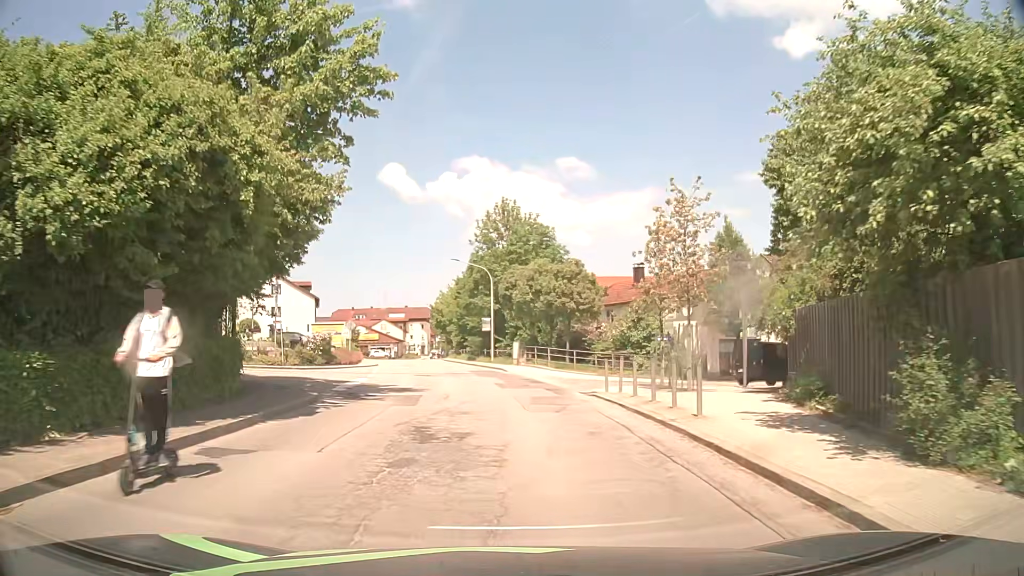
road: secondary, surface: asphalt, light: Day
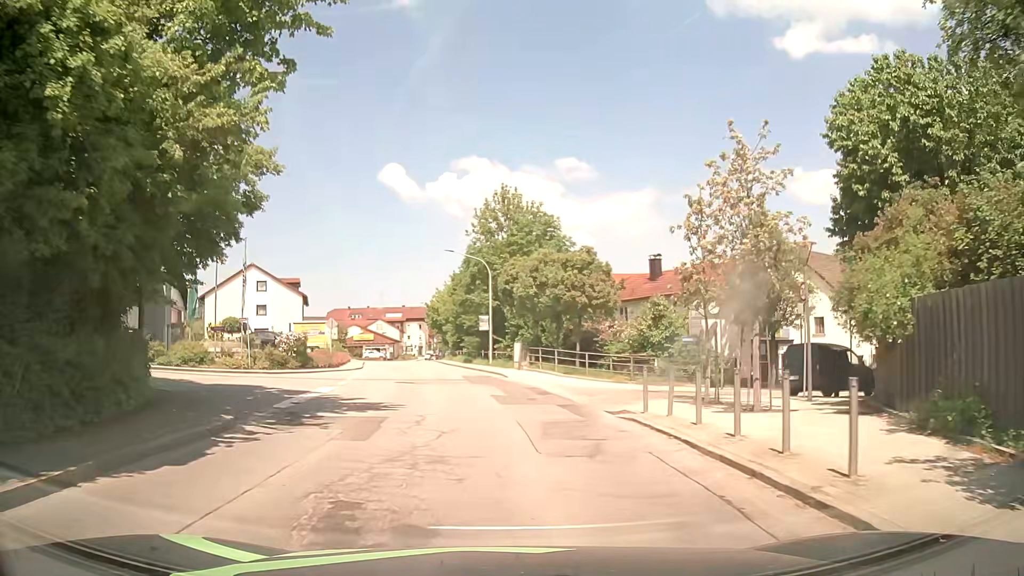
(0.0, +5.1) m; 0°
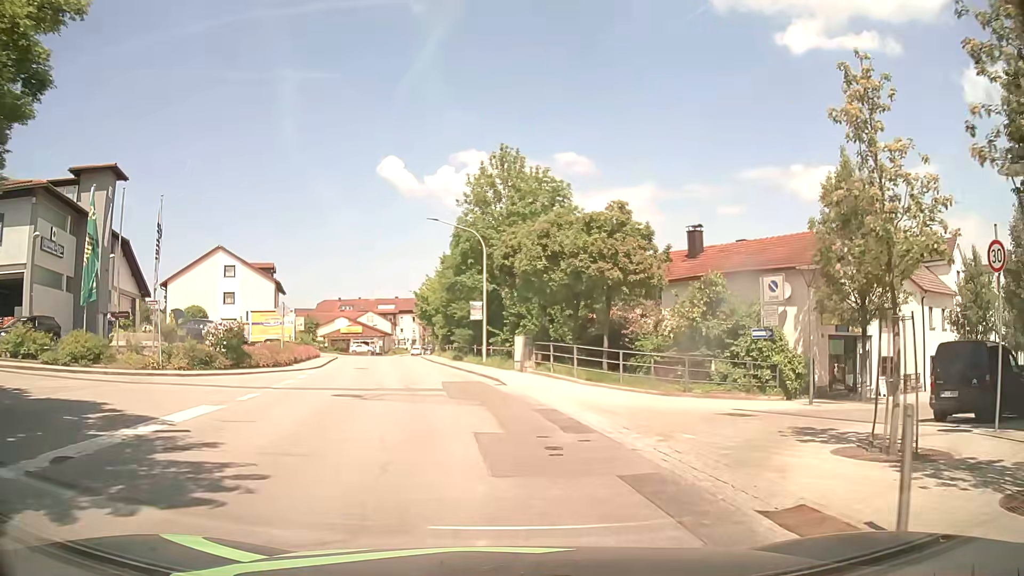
(0.0, +8.8) m; 0°
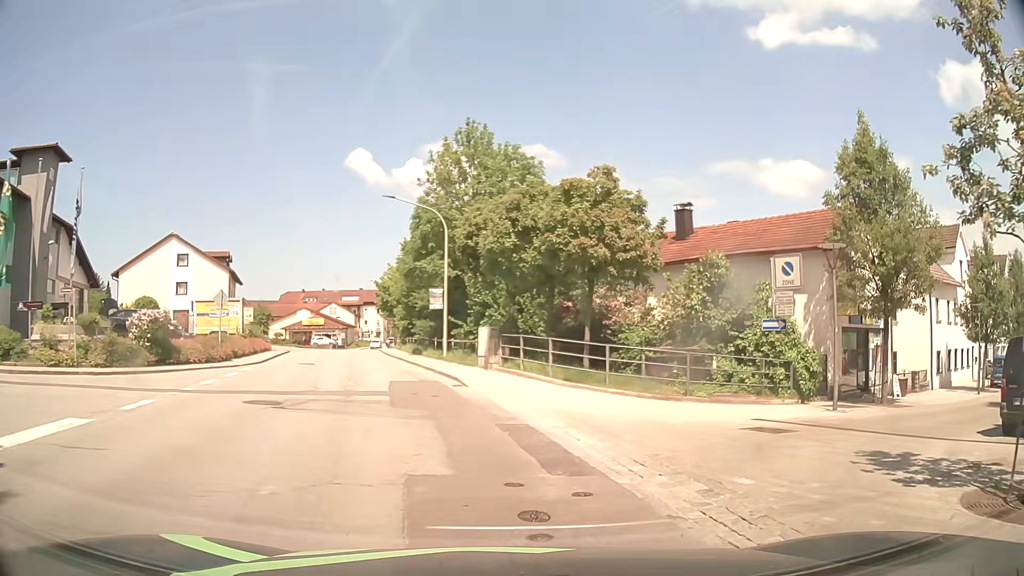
(+0.1, +3.6) m; +2°
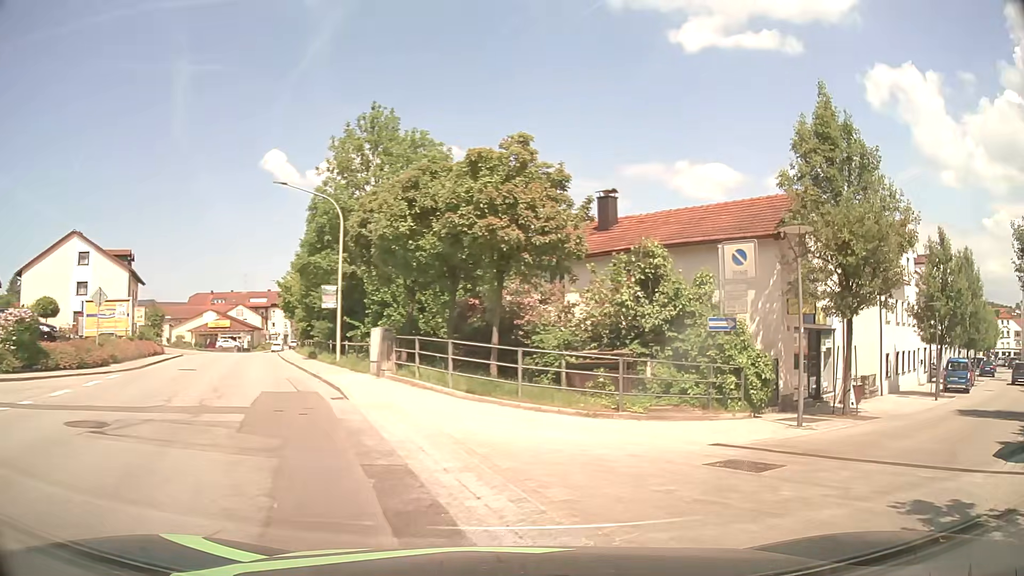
(+0.2, +3.1) m; +8°
